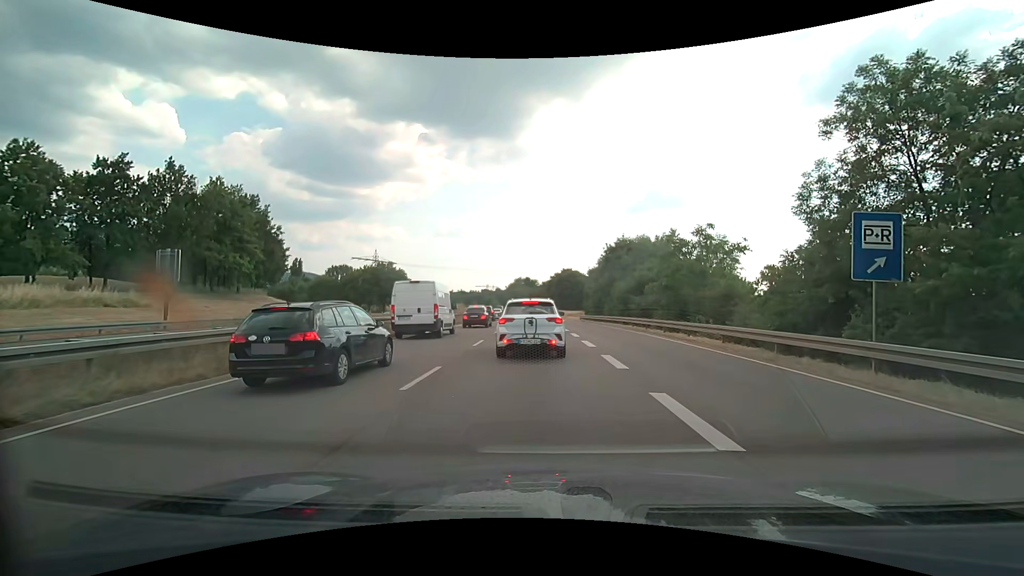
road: trunk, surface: asphalt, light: Day
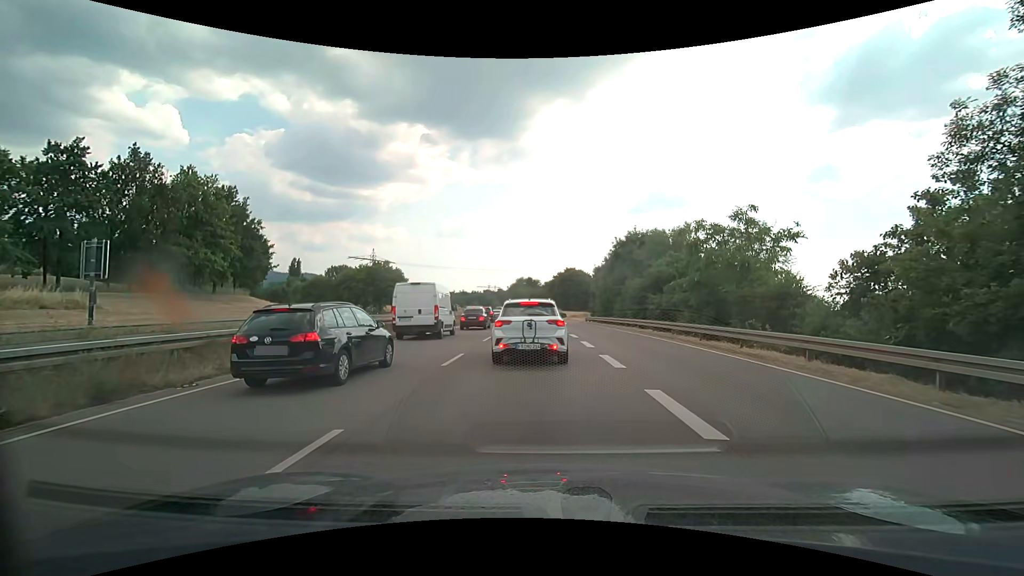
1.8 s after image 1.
(0.0, +5.6) m; -1°
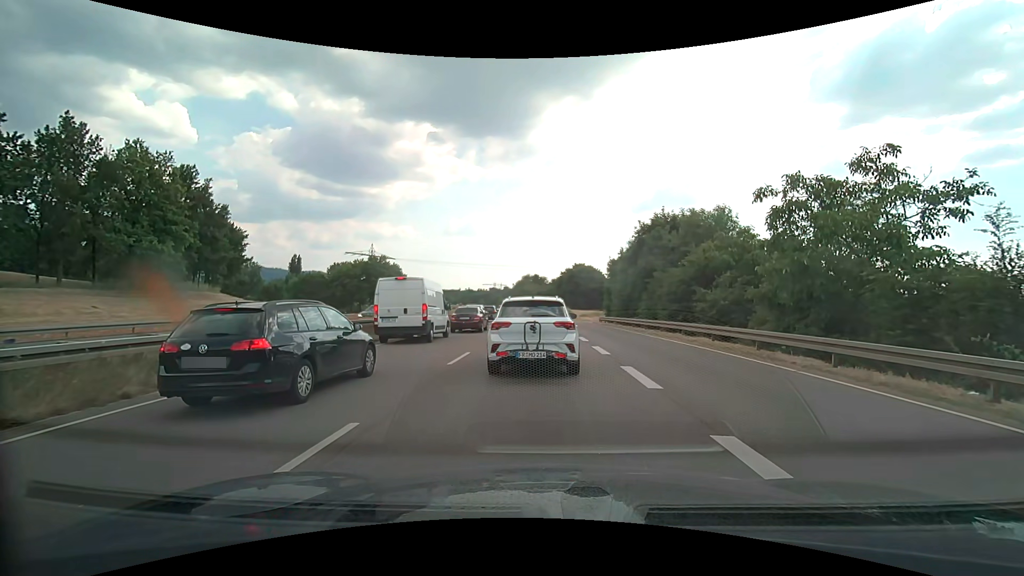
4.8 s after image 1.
(0.0, +8.7) m; 0°
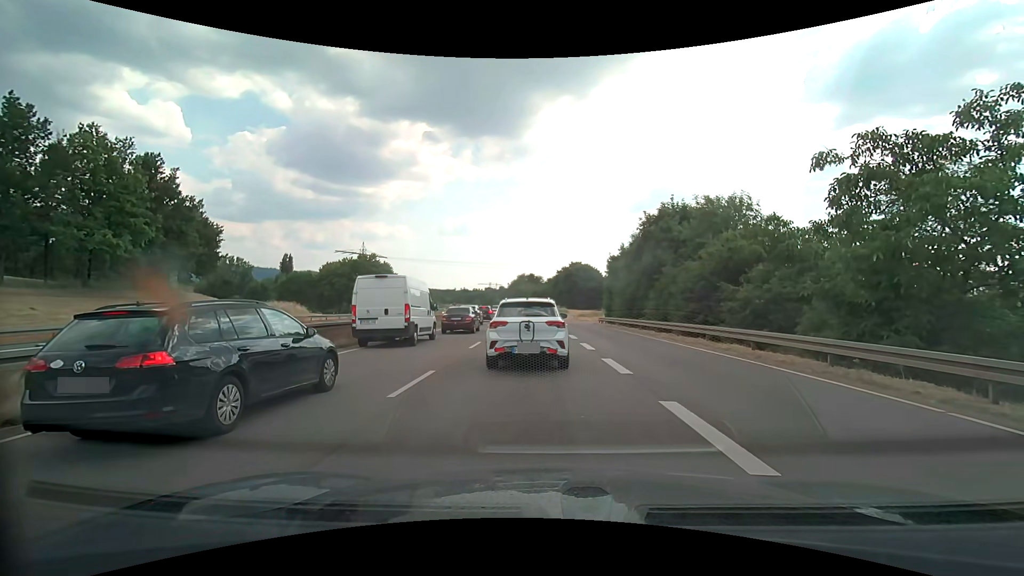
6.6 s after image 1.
(0.0, +4.2) m; -1°
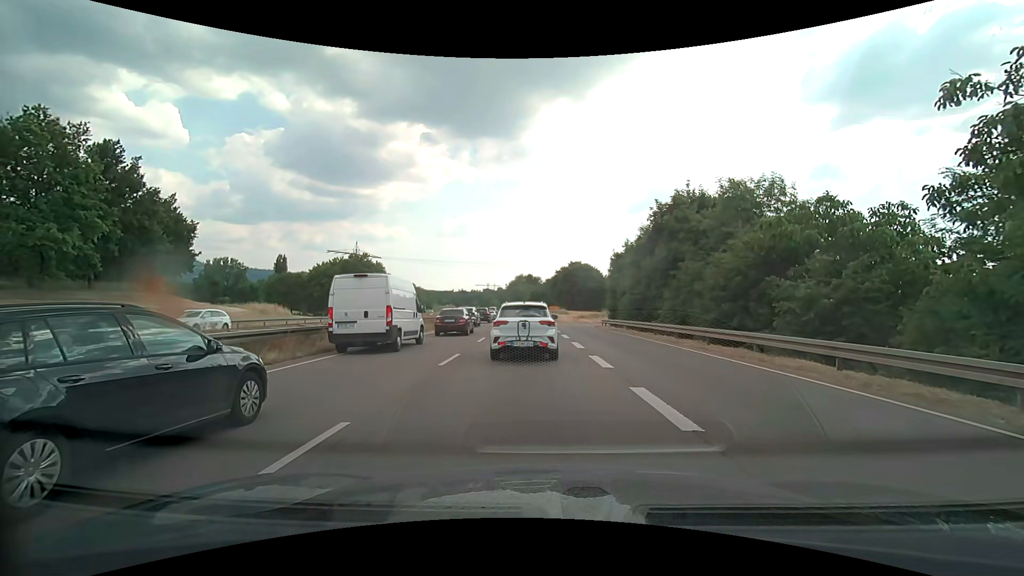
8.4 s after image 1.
(+0.1, +4.7) m; +2°
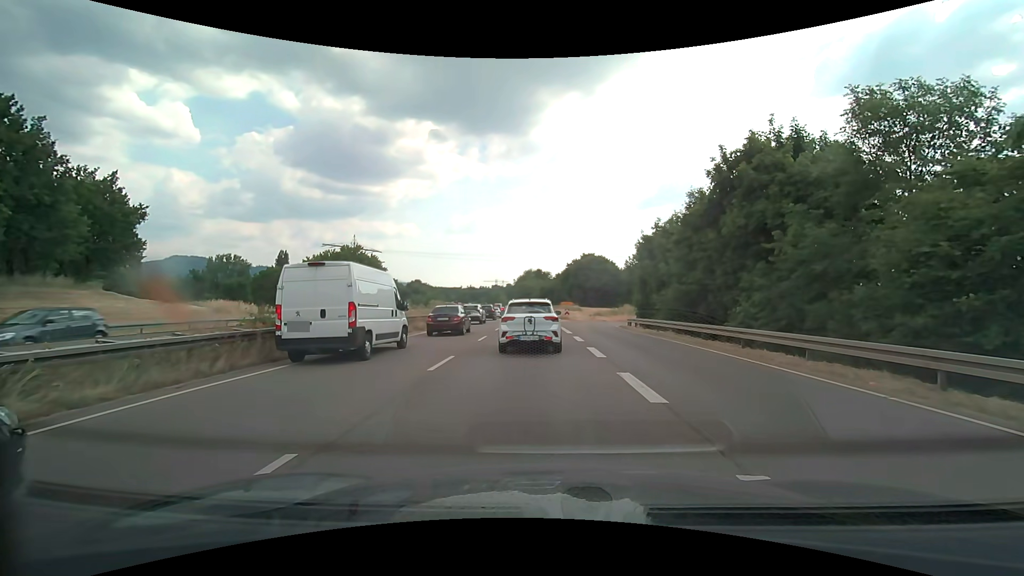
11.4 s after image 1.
(-0.3, +10.6) m; -2°
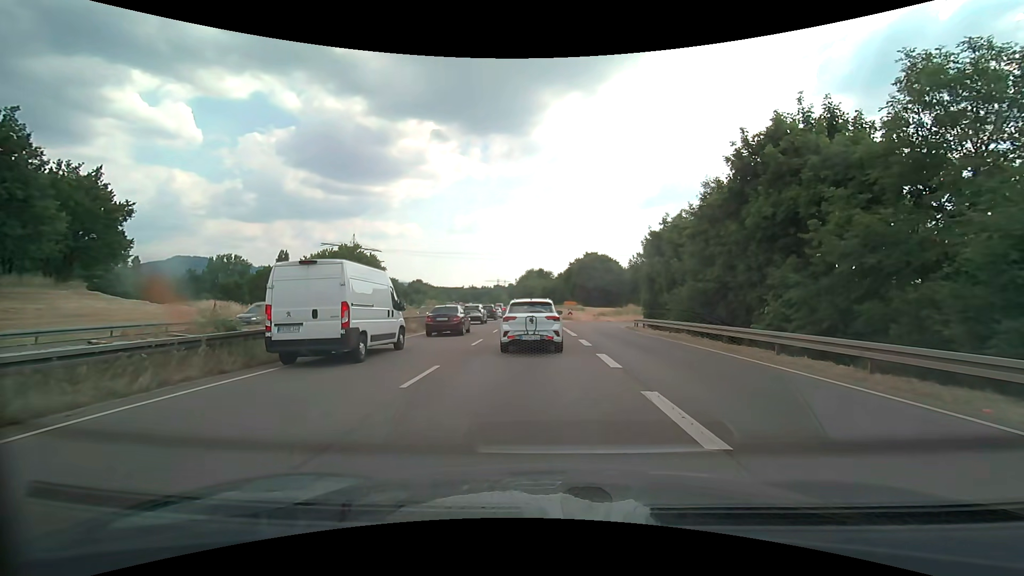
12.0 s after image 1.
(0.0, +2.2) m; +1°
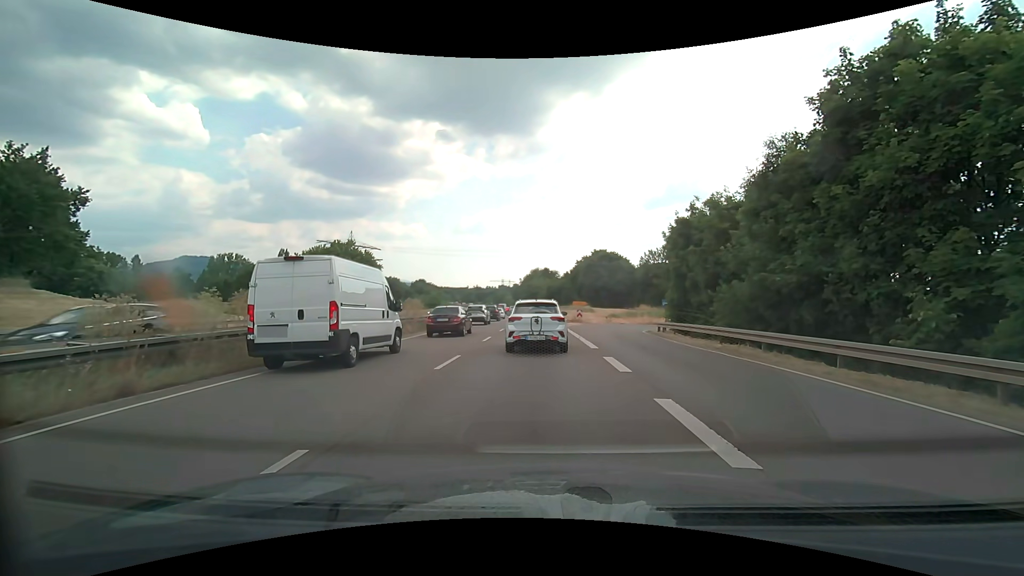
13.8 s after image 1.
(-0.1, +6.6) m; -1°
(0, +10) (0, +20) (0, +30) (0, +40) (-1, +50) (-1, +60) (-1, +70) (-2, +80) (-3, +90) (-3, +100) m
